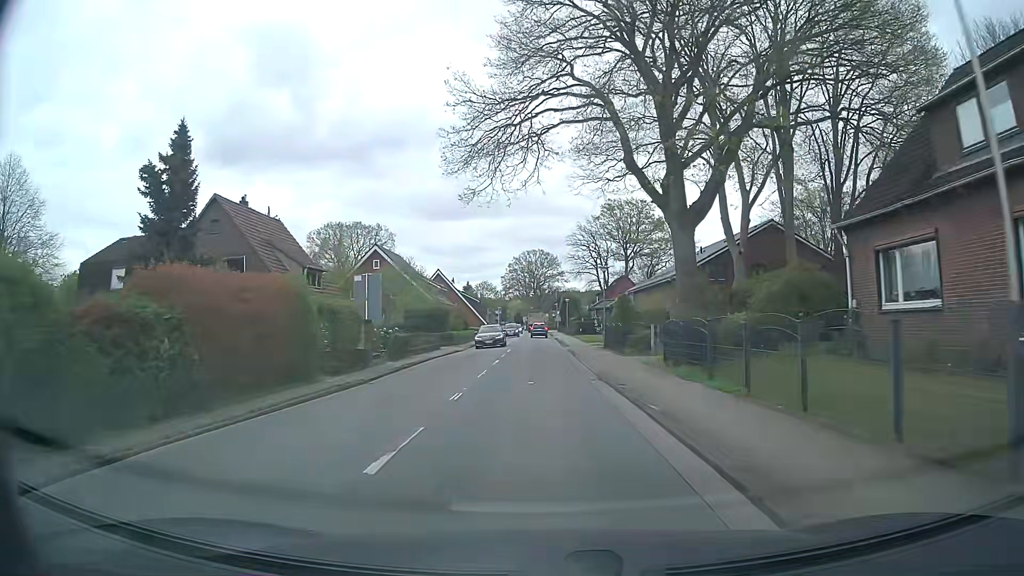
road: tertiary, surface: asphalt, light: Day
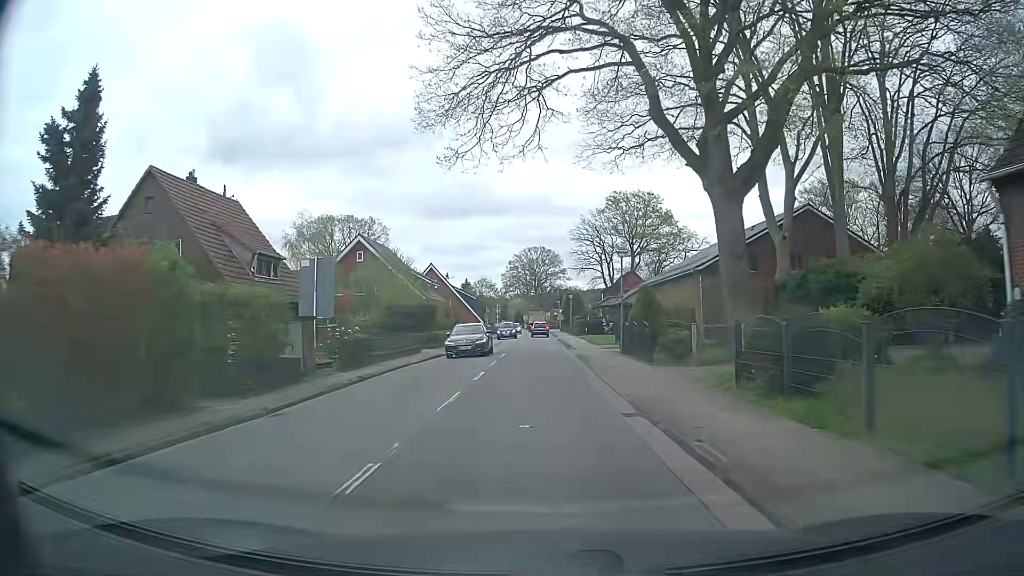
(-0.1, +6.9) m; -1°
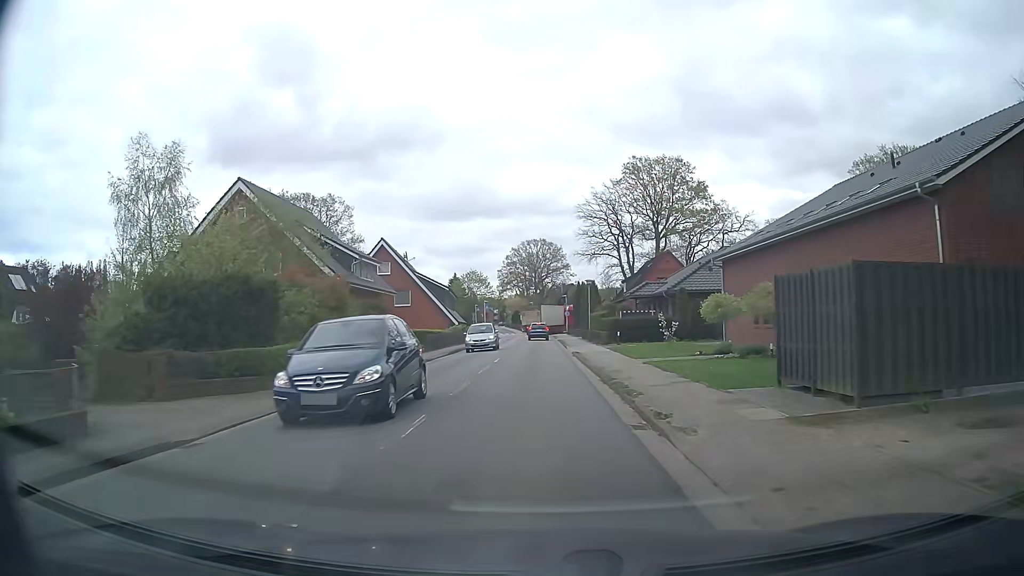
(0.0, +26.2) m; 0°
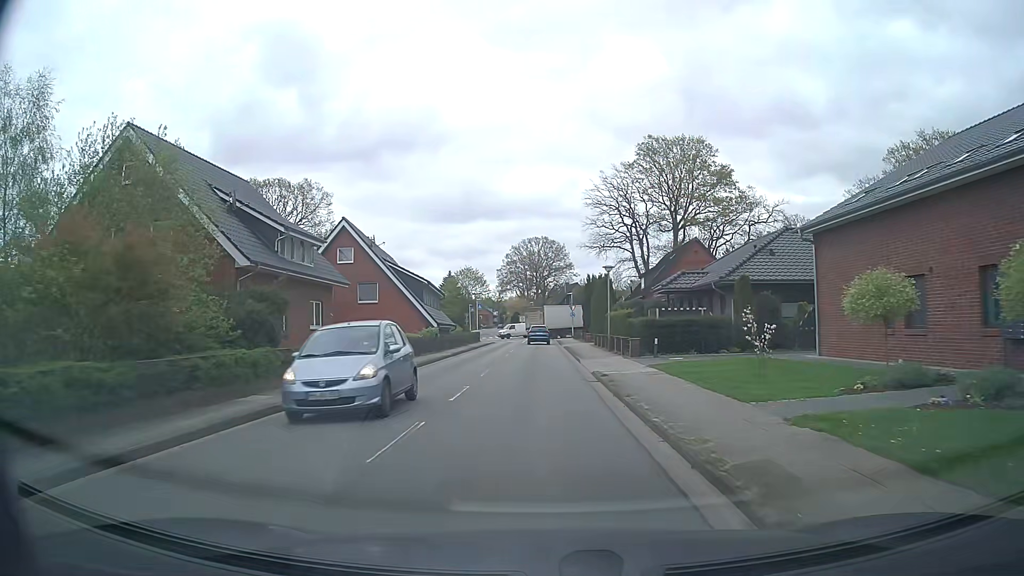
(-0.1, +12.1) m; -1°
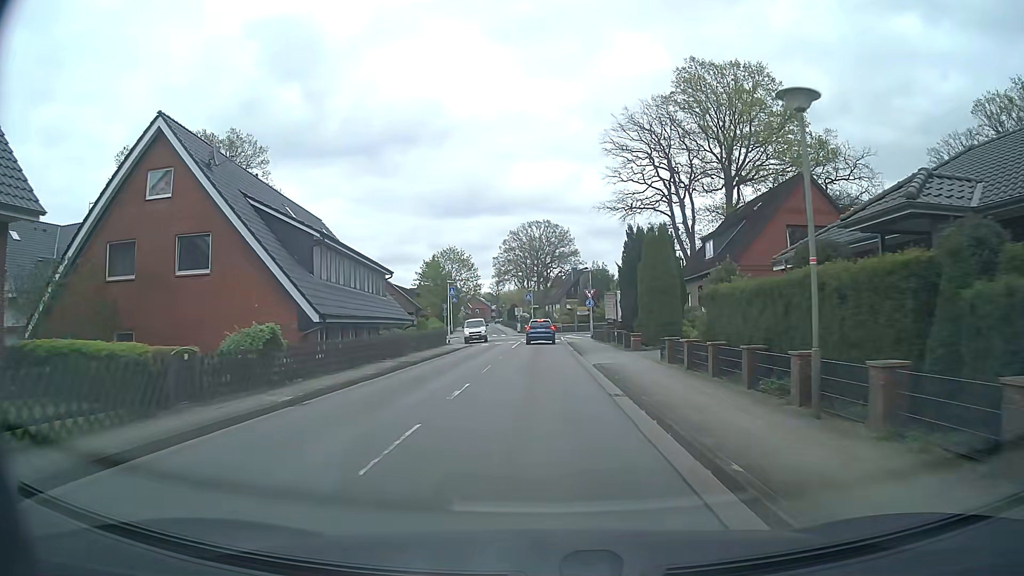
(+0.1, +24.6) m; 0°
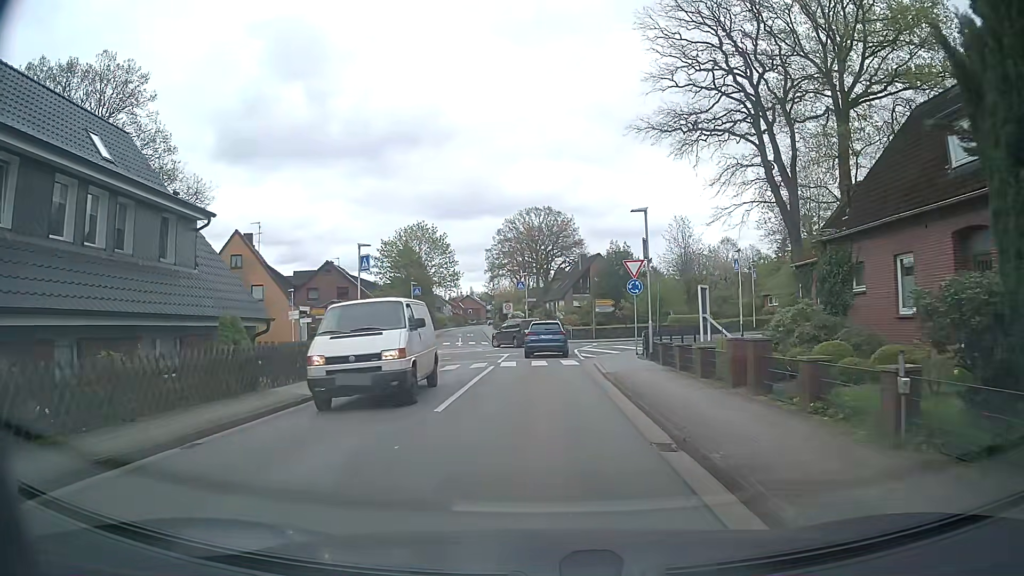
(0.0, +24.6) m; 0°
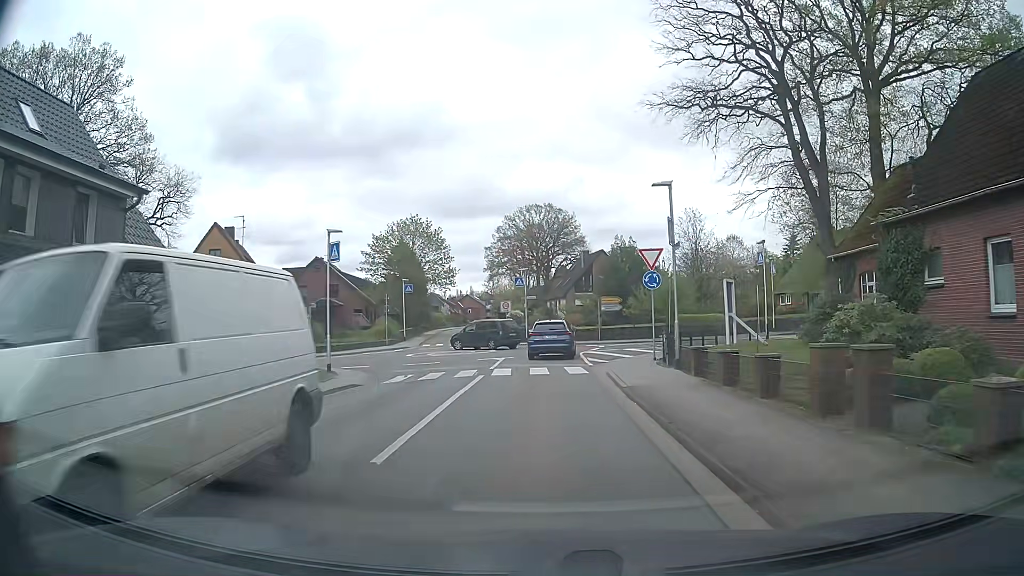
(0.0, +4.0) m; -1°
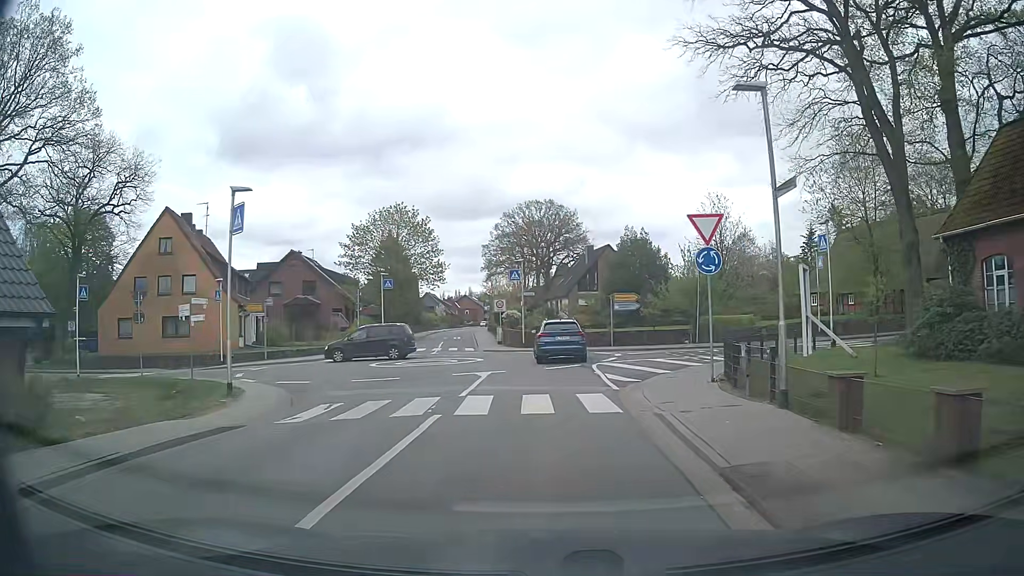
(+0.1, +7.5) m; +1°
(0, +10) (0, +20) (-1, +30) (-10, +33) (-20, +32) (-30, +34) (-39, +37) (-48, +41) (-57, +46) (-64, +53) m
